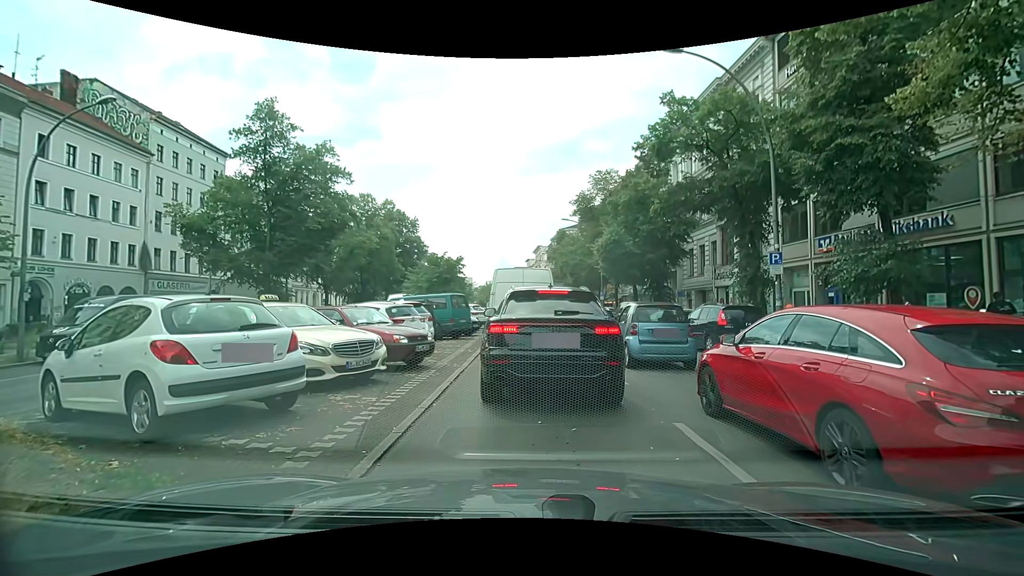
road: primary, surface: asphalt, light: Day
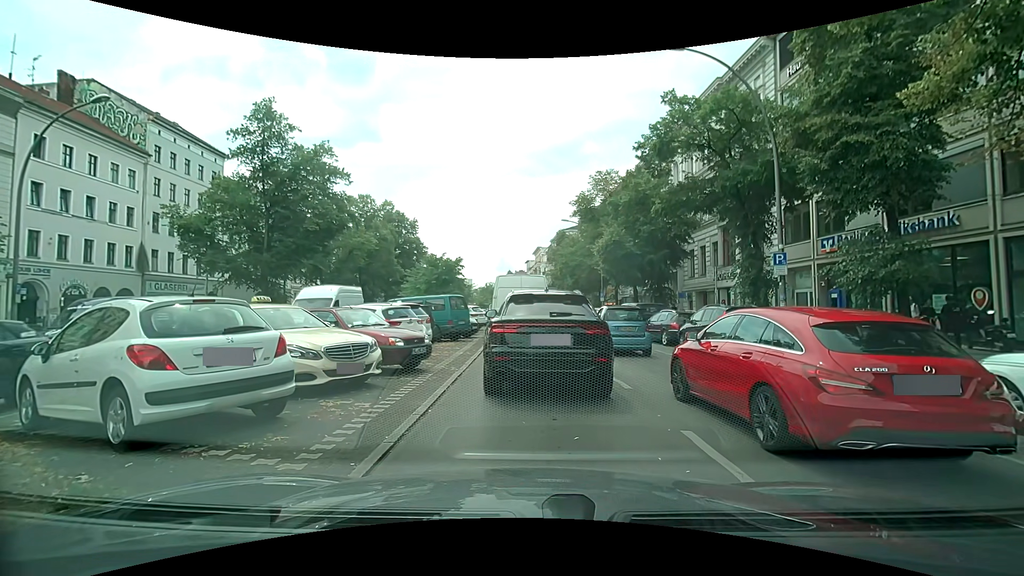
(0.0, +0.4) m; 0°
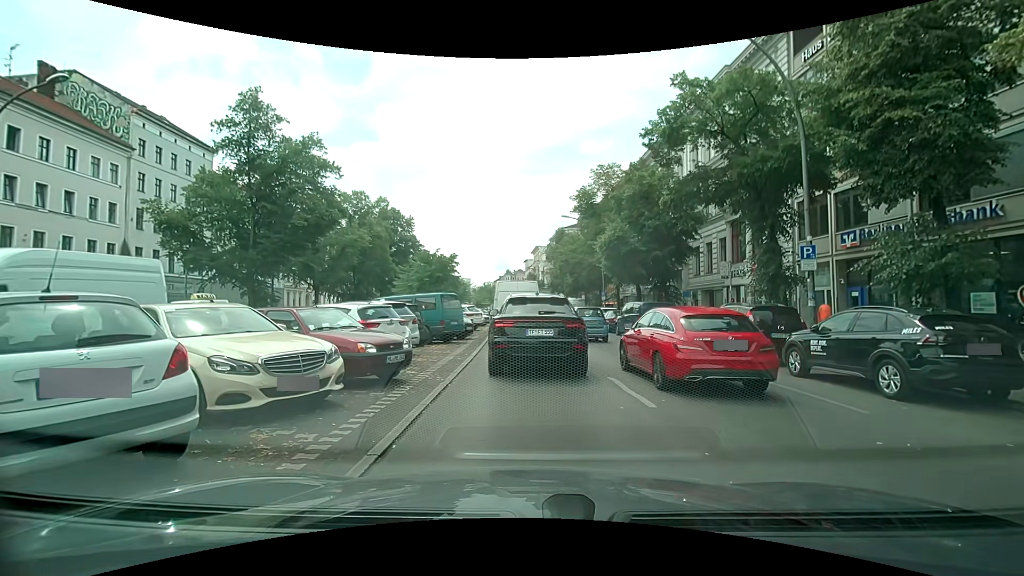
(0.0, +1.8) m; -2°
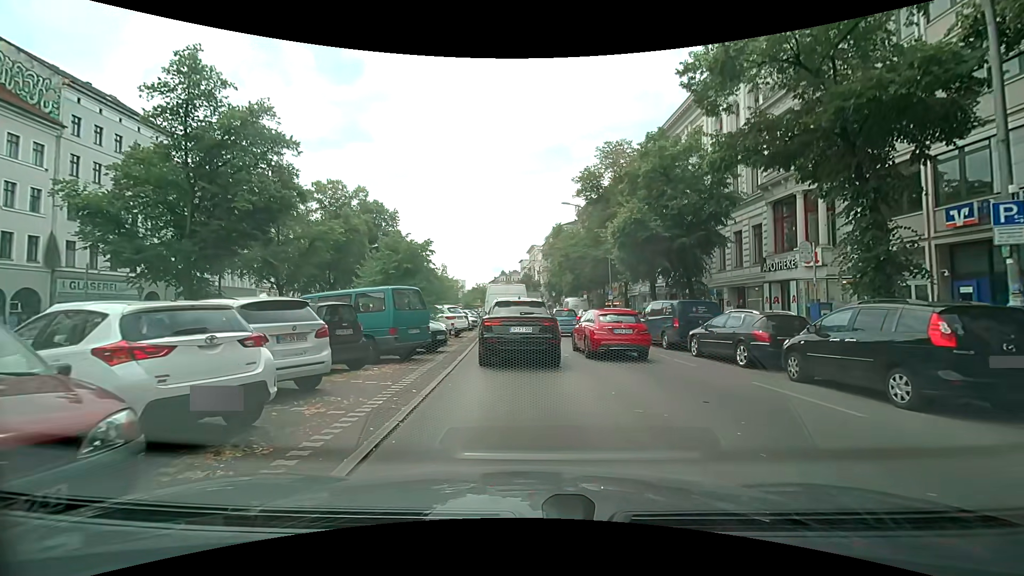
(+0.3, +6.5) m; +3°
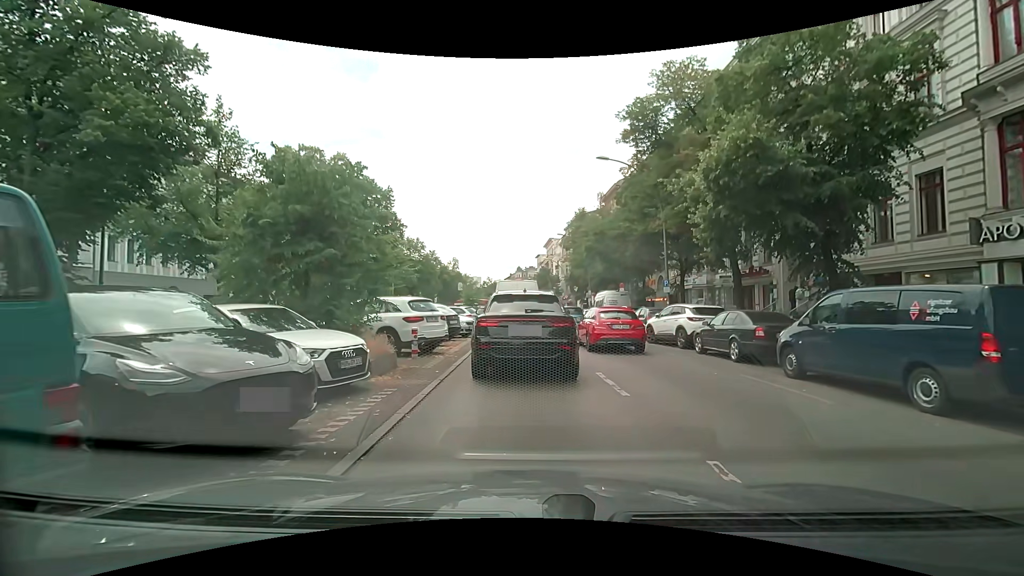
(-0.2, +11.2) m; -2°
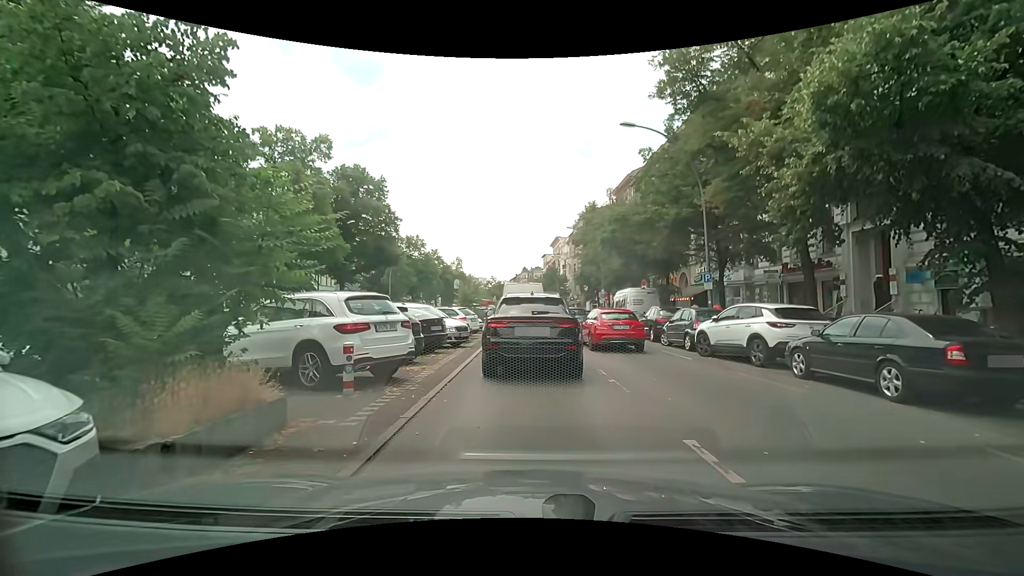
(0.0, +5.2) m; -1°
